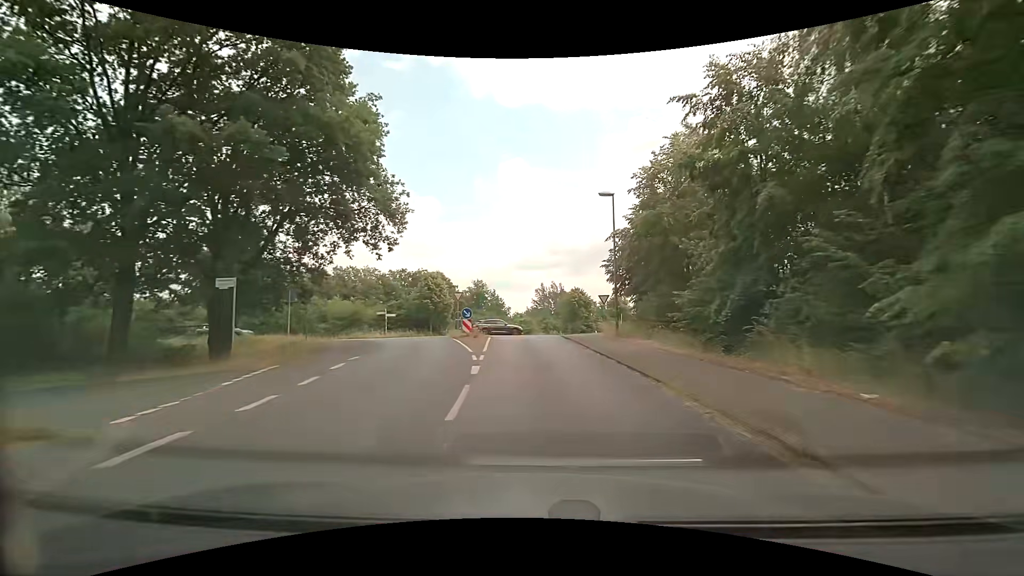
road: tertiary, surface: asphalt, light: Day
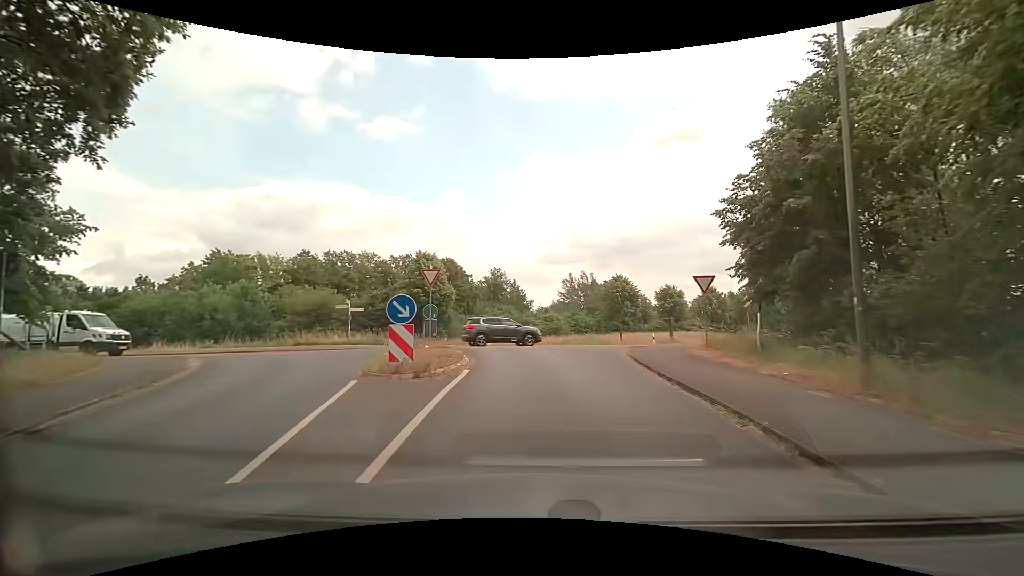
(-0.3, +16.9) m; -1°
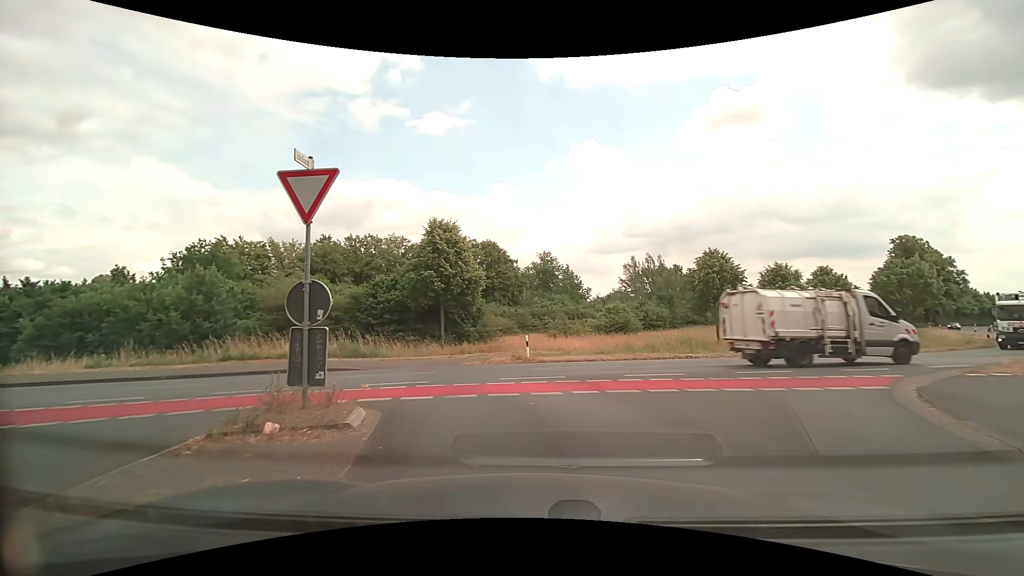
(-0.8, +14.0) m; -8°
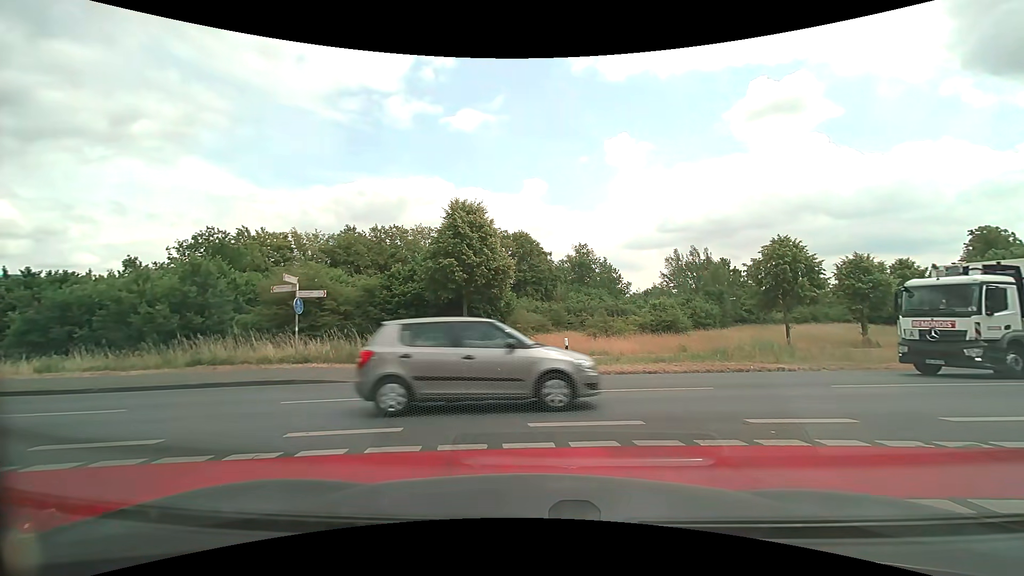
(-0.1, +4.6) m; -1°
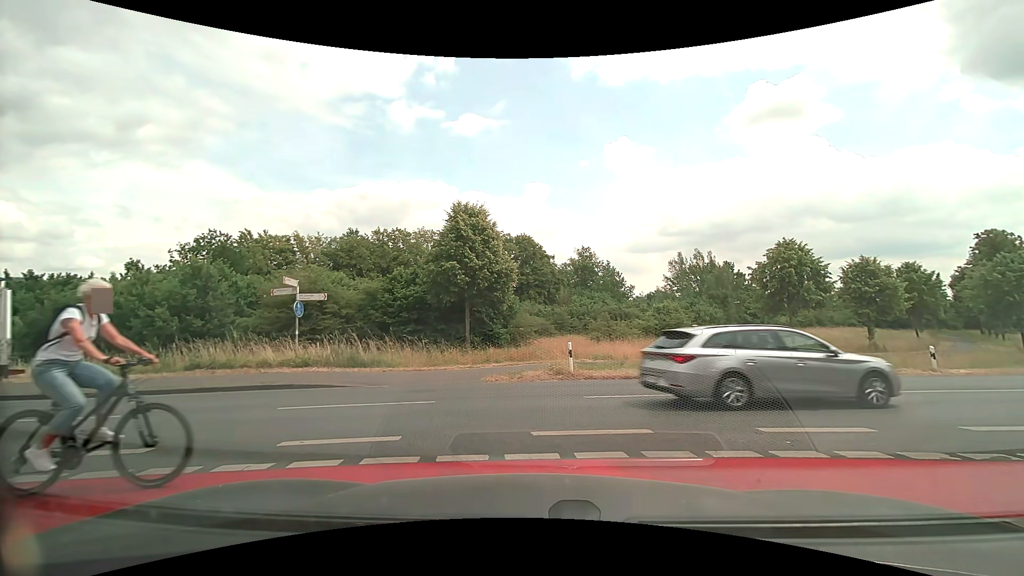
(0.0, +0.3) m; 0°
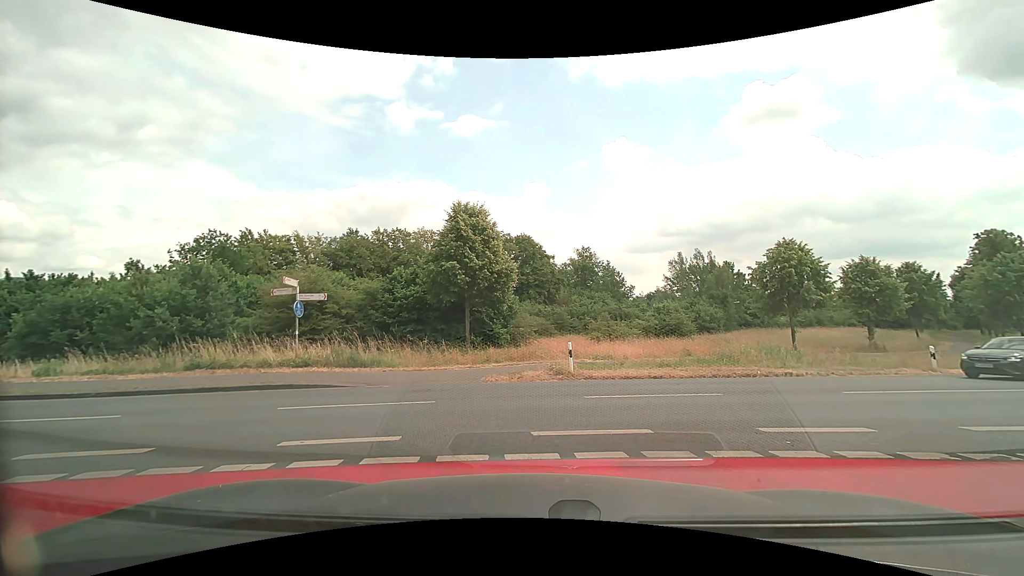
(0.0, 0.0) m; 0°
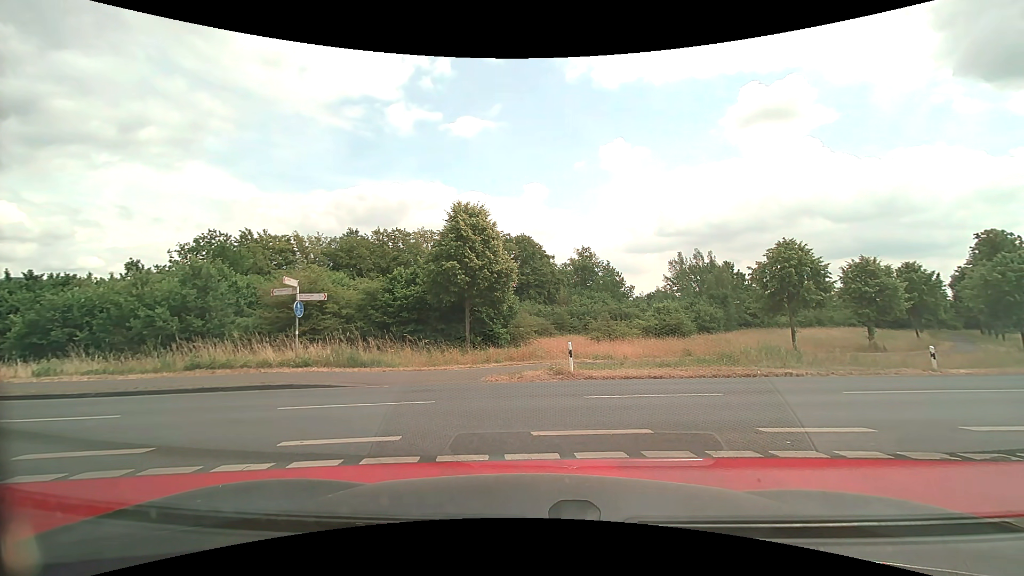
(0.0, 0.0) m; 0°
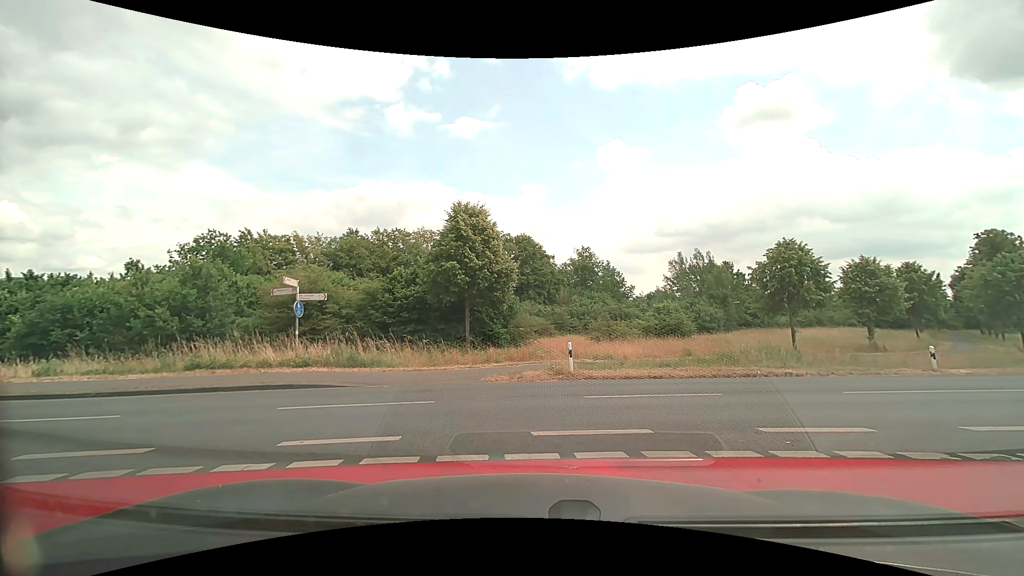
(0.0, 0.0) m; 0°
